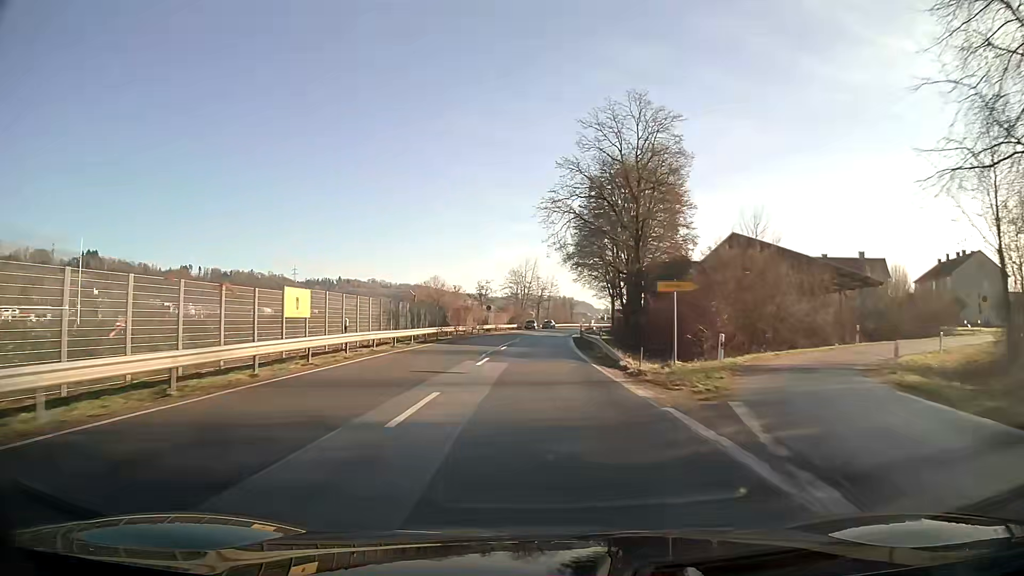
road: primary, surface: asphalt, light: Day
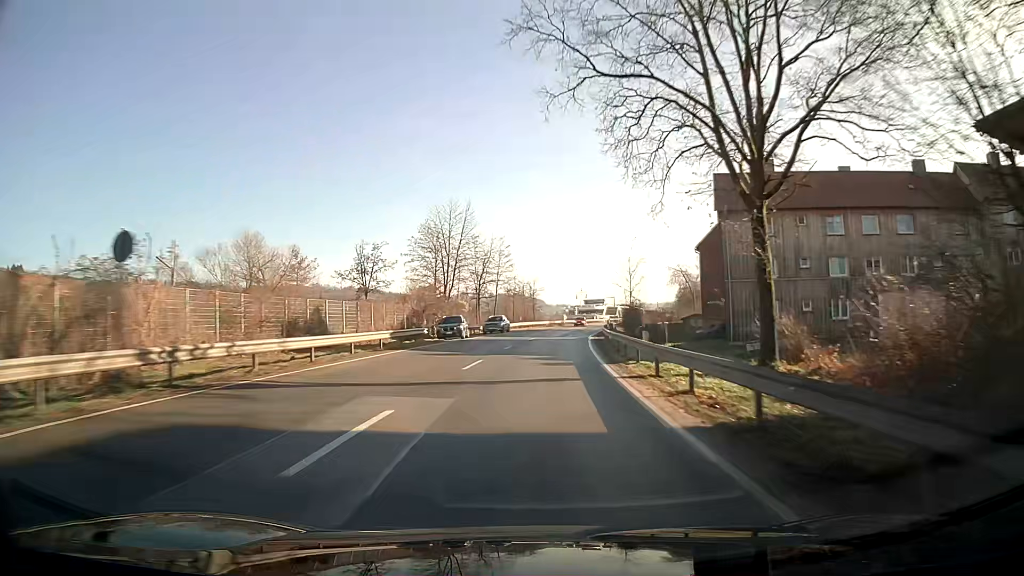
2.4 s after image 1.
(+2.2, +63.8) m; +5°
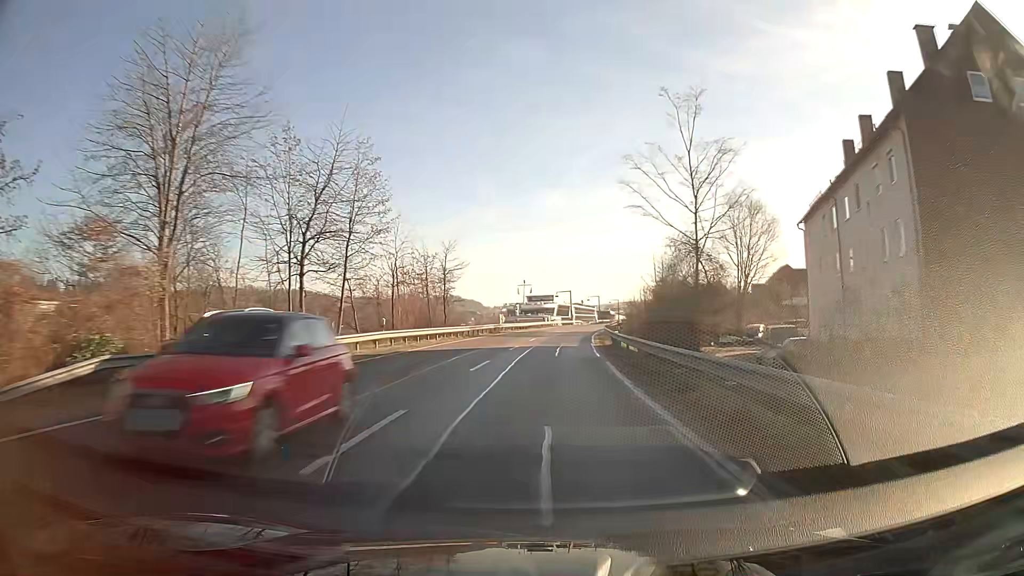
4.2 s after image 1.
(+2.2, +47.8) m; +5°
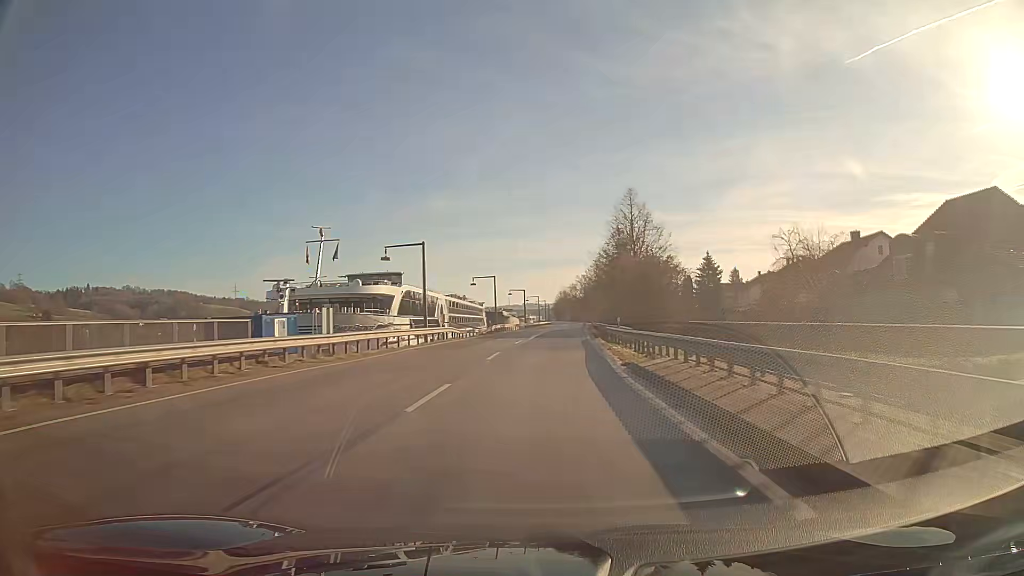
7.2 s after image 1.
(+6.6, +79.4) m; +10°
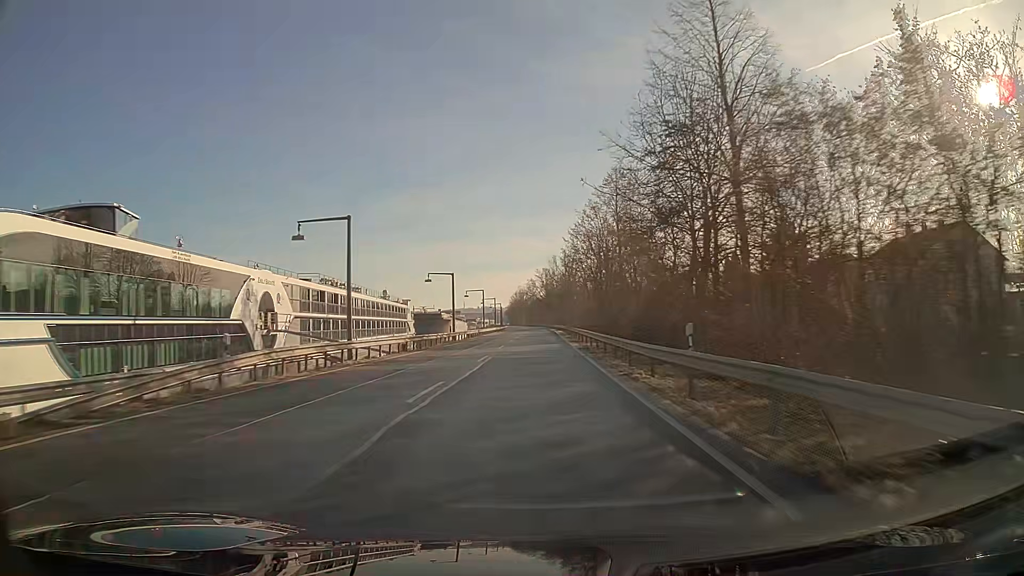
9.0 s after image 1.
(+1.6, +47.8) m; +3°
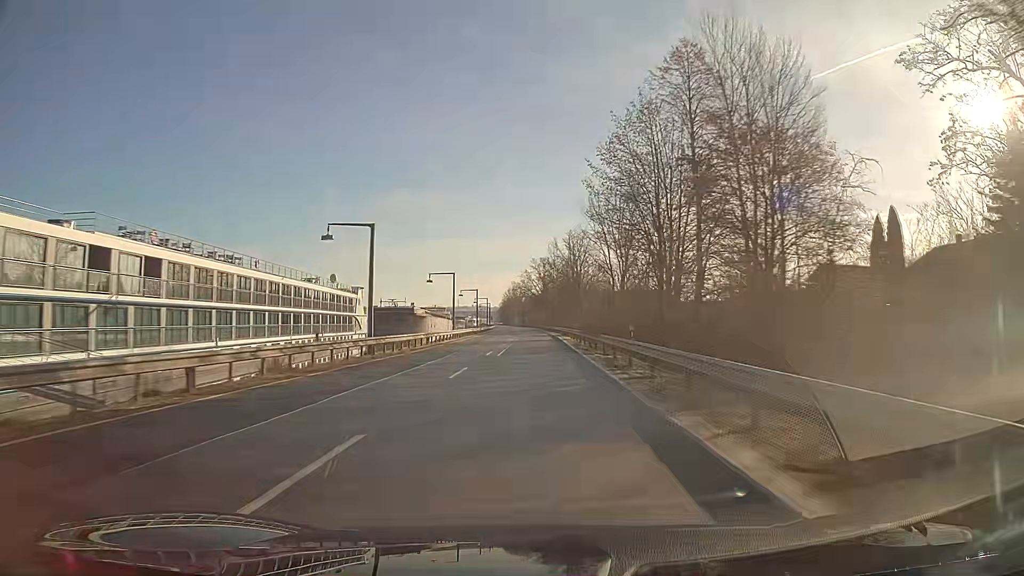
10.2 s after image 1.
(+0.1, +31.9) m; 0°
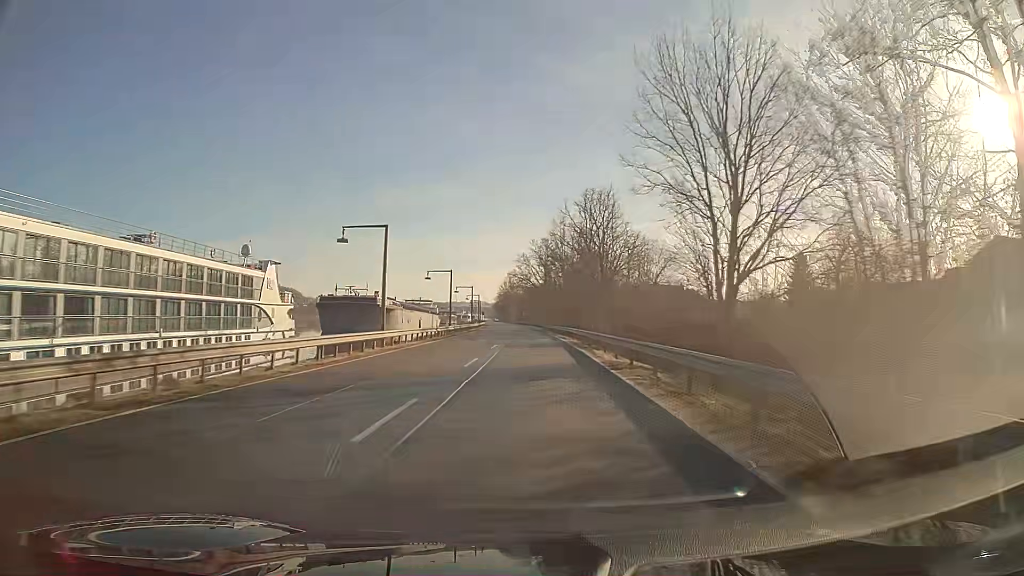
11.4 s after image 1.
(0.0, +31.9) m; 0°
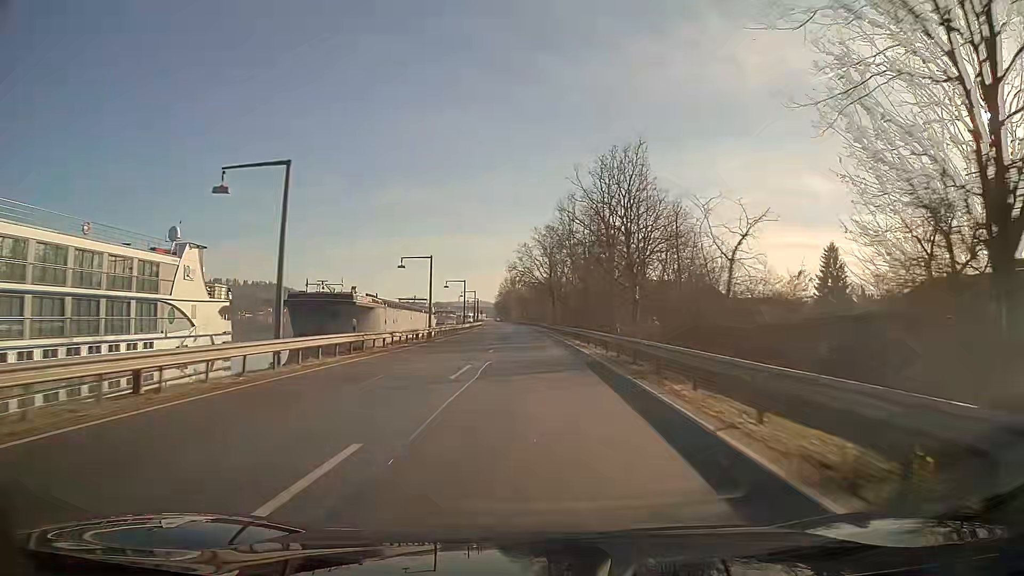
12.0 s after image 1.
(0.0, +16.1) m; 0°
